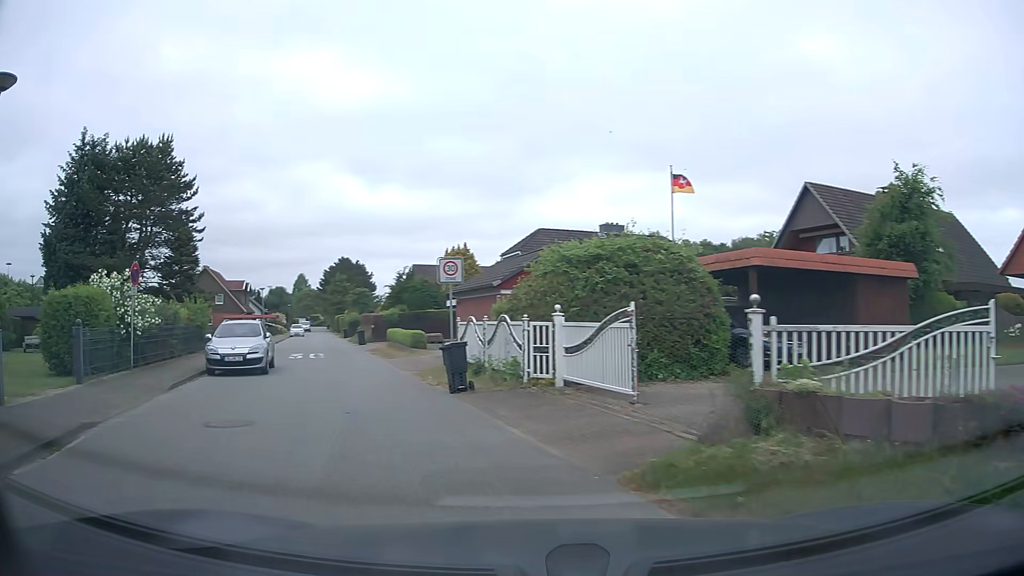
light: Day
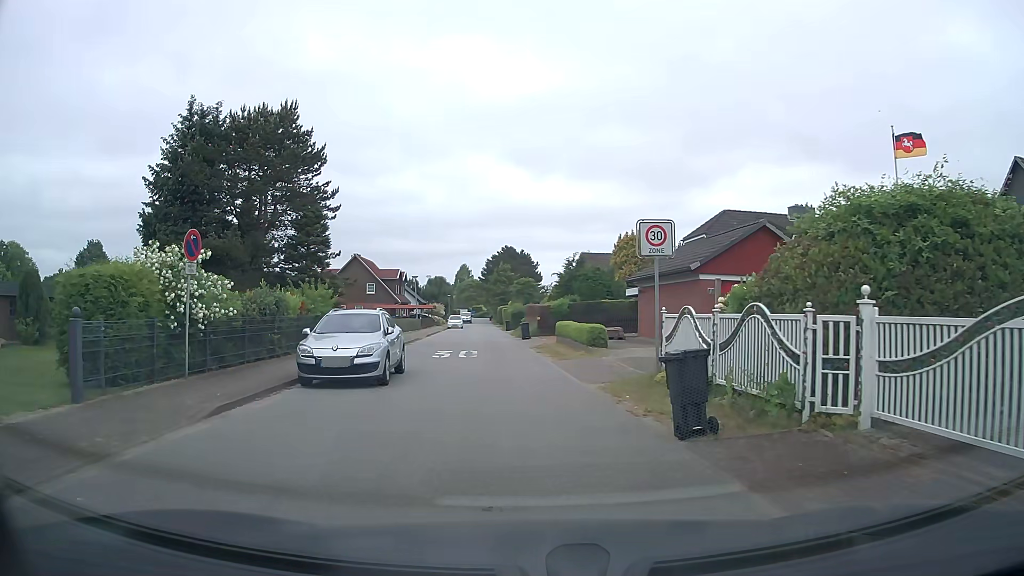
(-1.0, +5.5) m; -15°
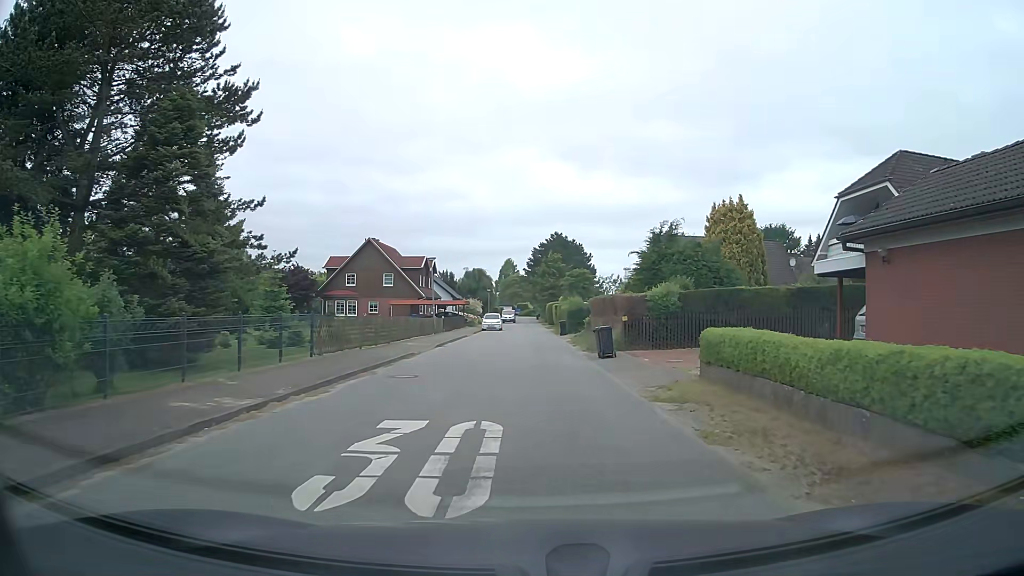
(-1.0, +17.7) m; -4°
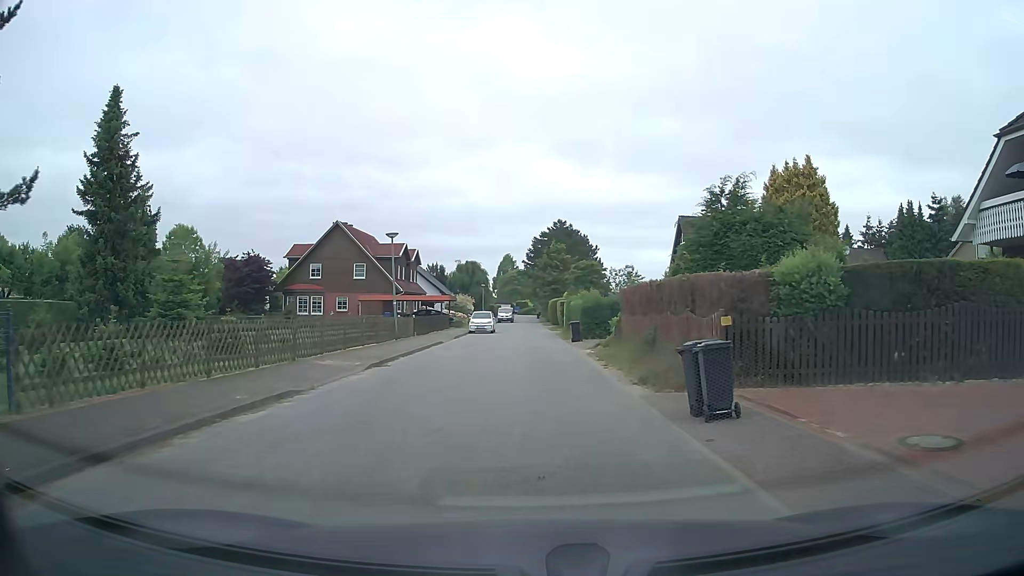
(+0.1, +12.2) m; 0°
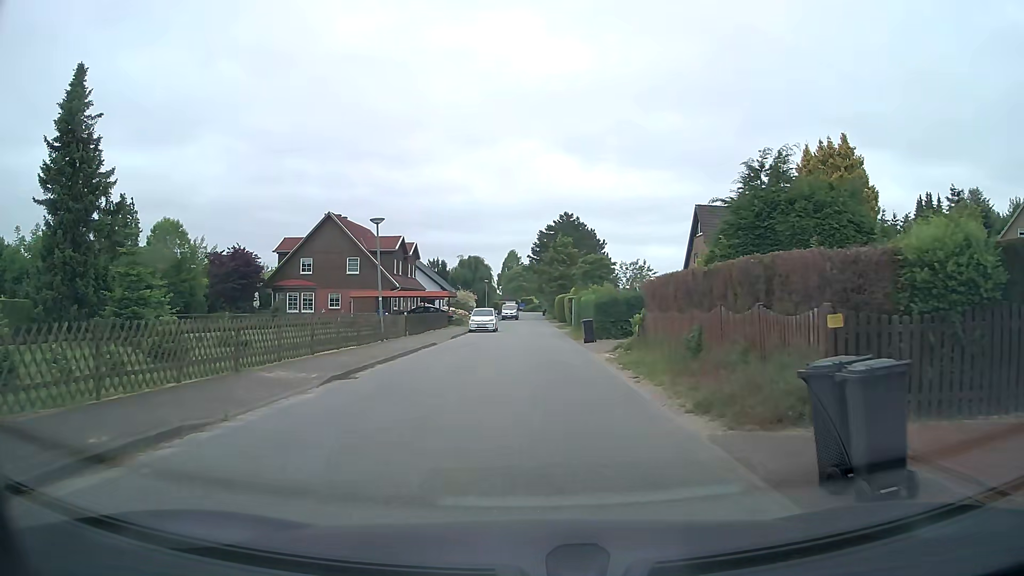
(0.0, +3.9) m; -1°
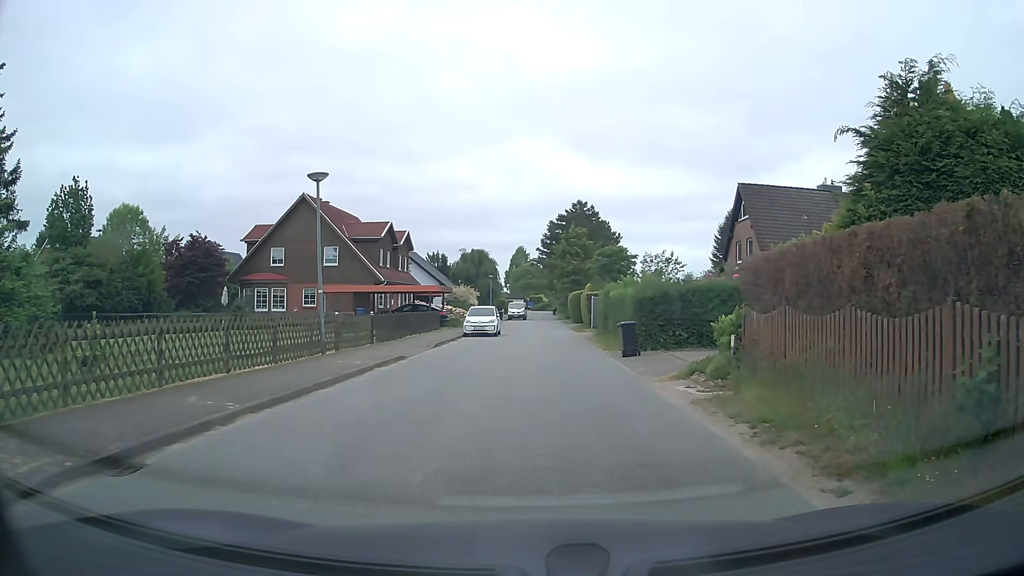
(0.0, +8.4) m; -1°
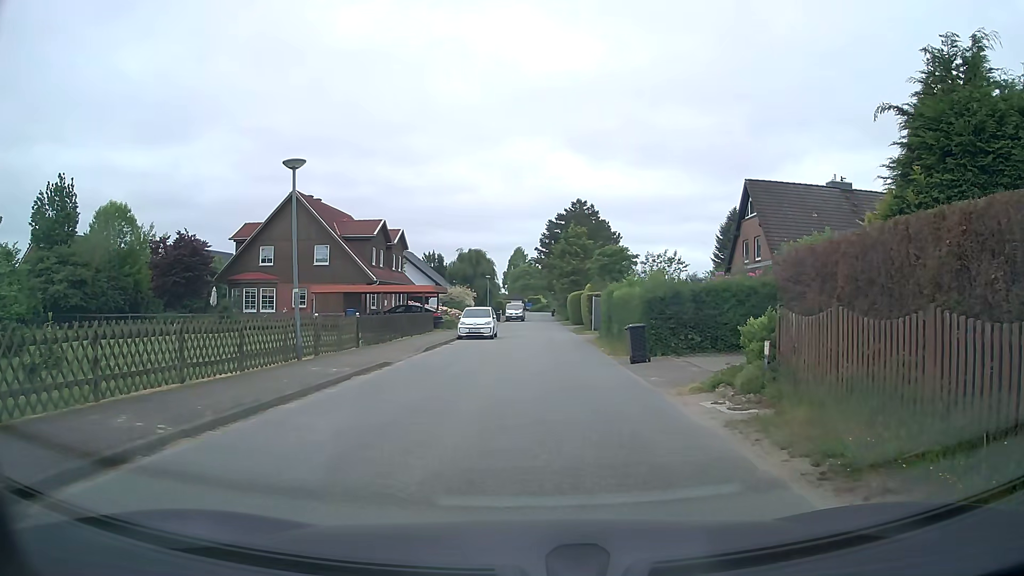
(0.0, +1.7) m; 0°
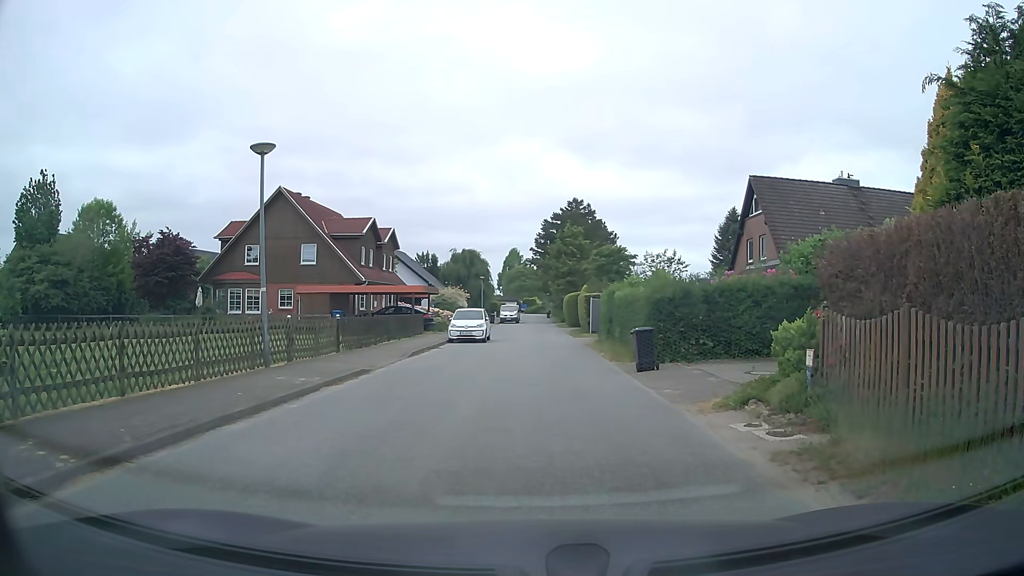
(0.0, +1.6) m; +1°
